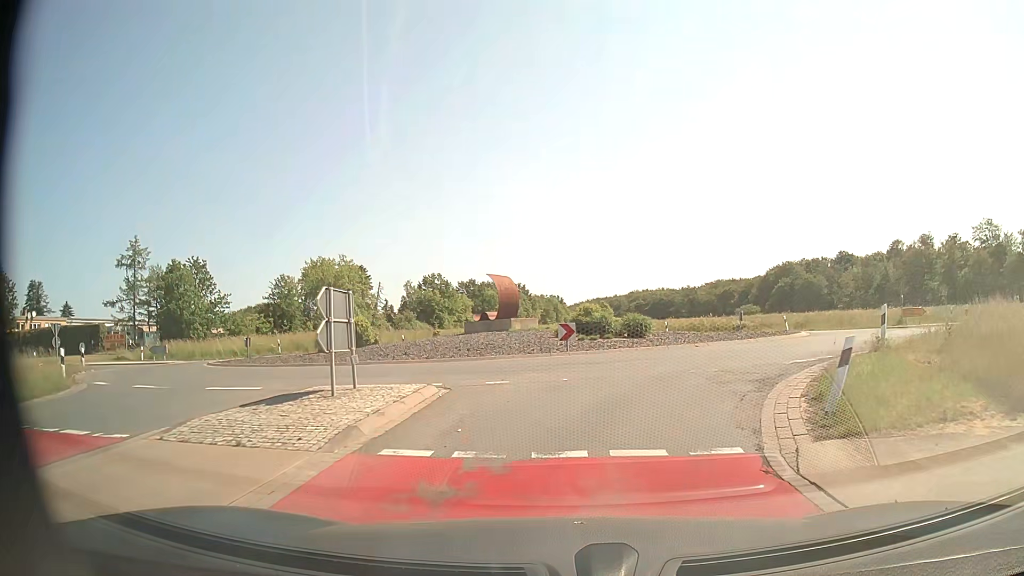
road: secondary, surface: asphalt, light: Day
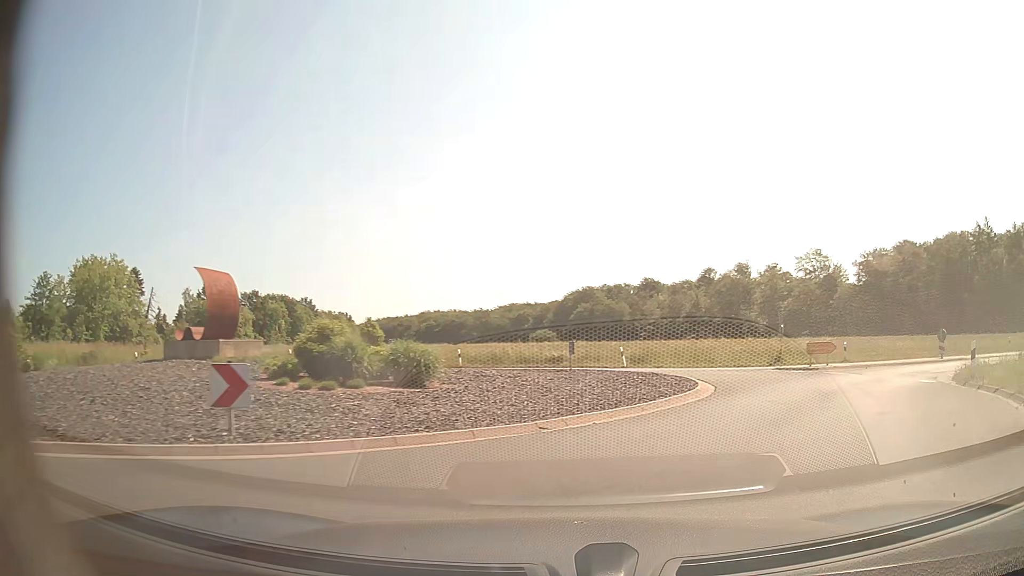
(+0.9, +11.9) m; +16°
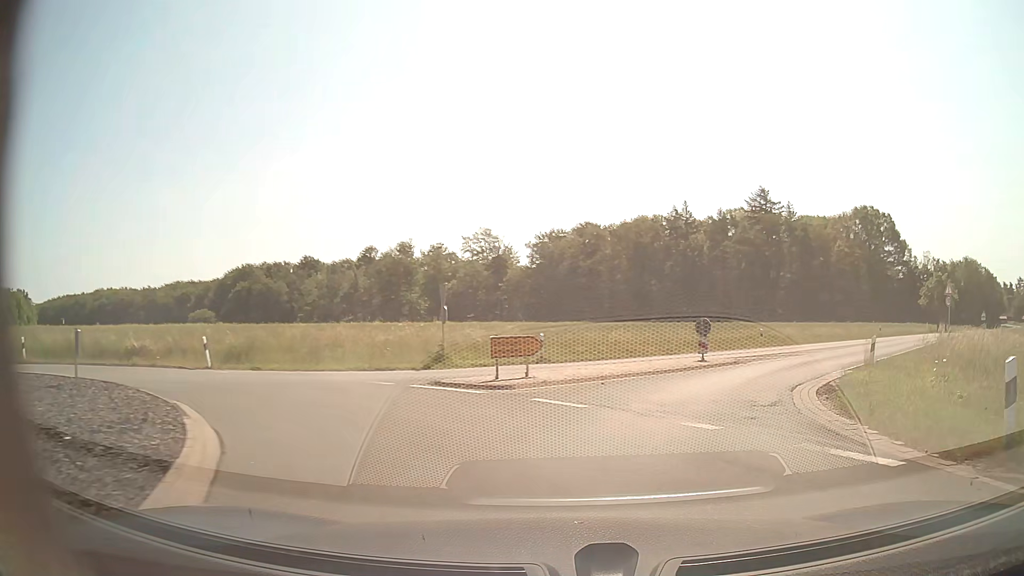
(+3.1, +11.8) m; +29°
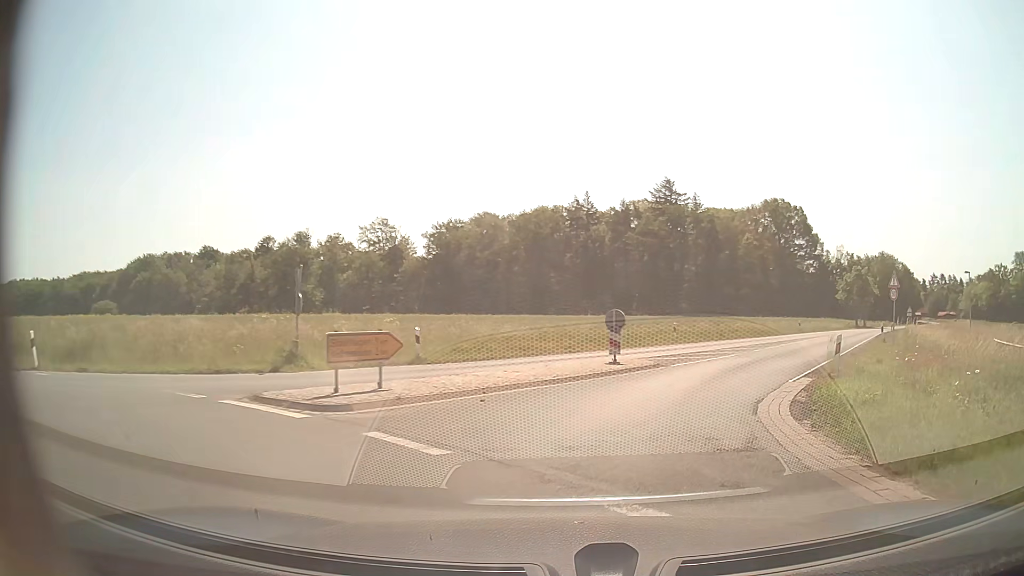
(+0.3, +4.5) m; +8°
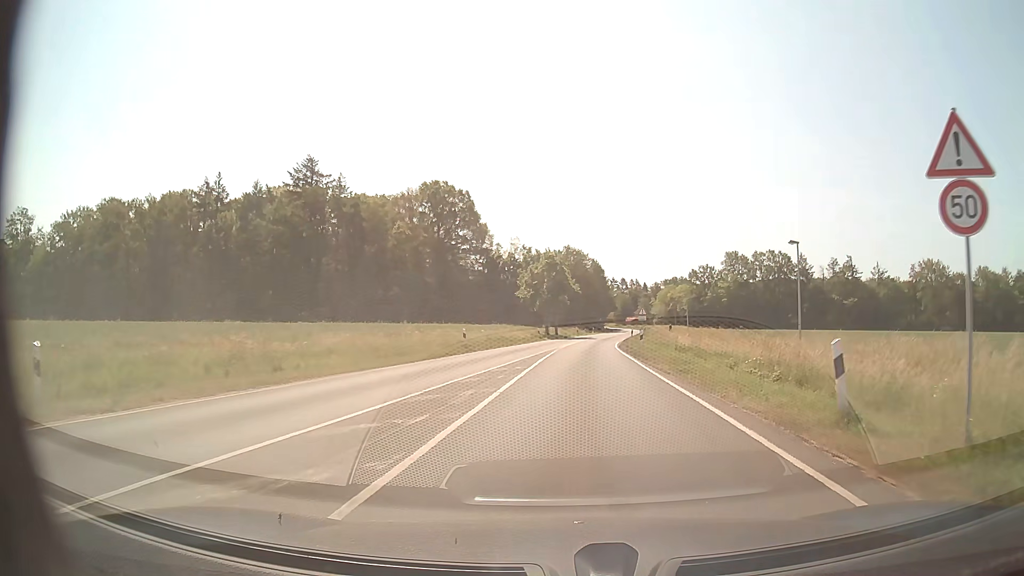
(+9.1, +26.0) m; +30°
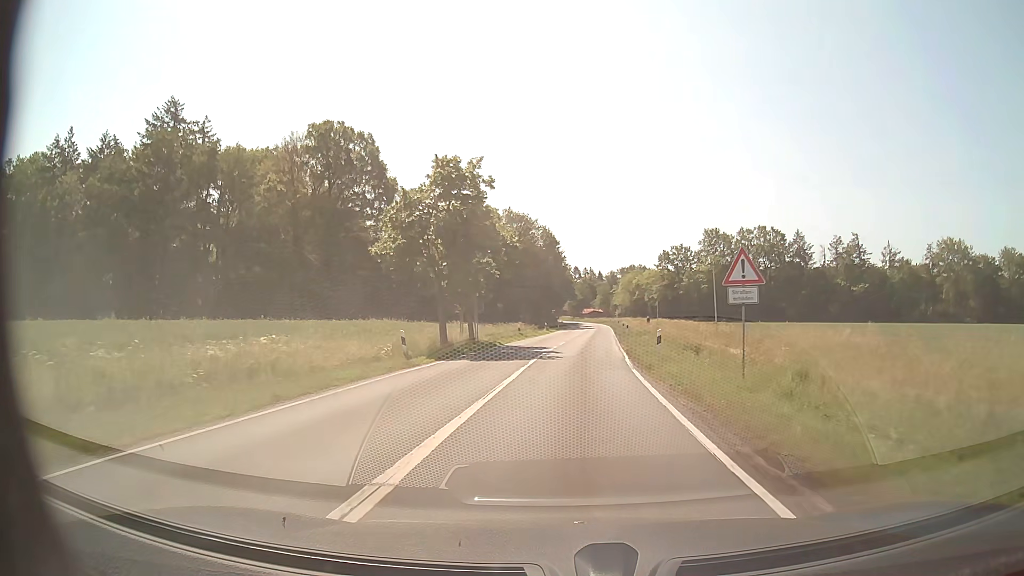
(+1.7, +37.3) m; +4°
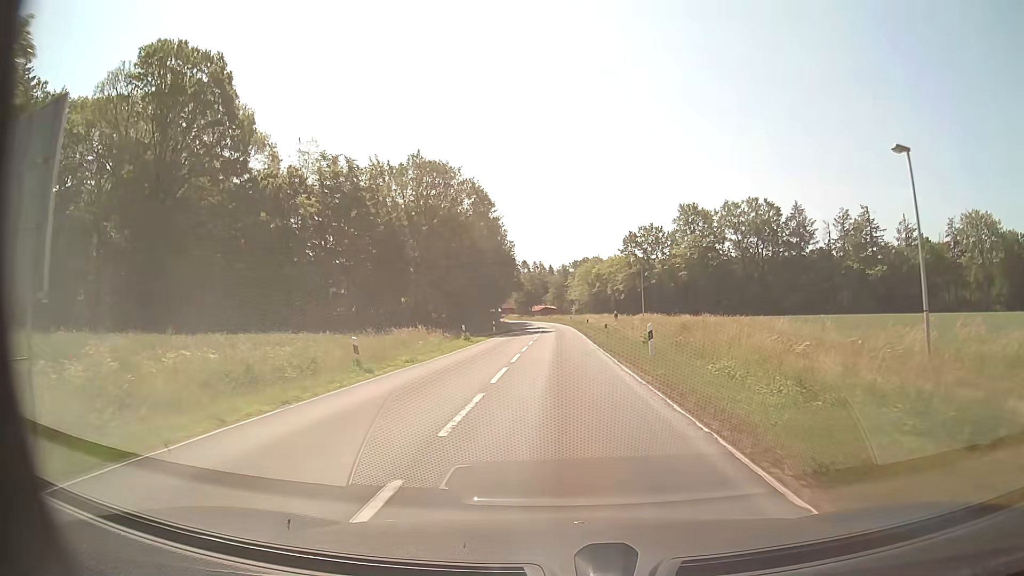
(+1.2, +32.2) m; +4°
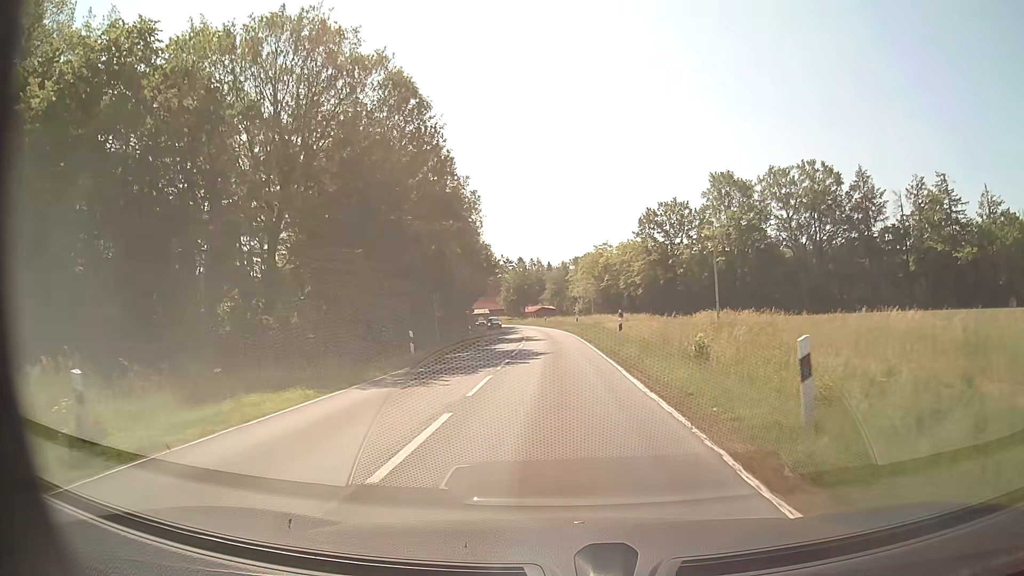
(+0.2, +32.1) m; 0°
(0, +10) (0, +20) (0, +30) (-1, +40) (-1, +50) (-2, +60) (-3, +70) (-4, +80) (-6, +90) (-8, +99) m
